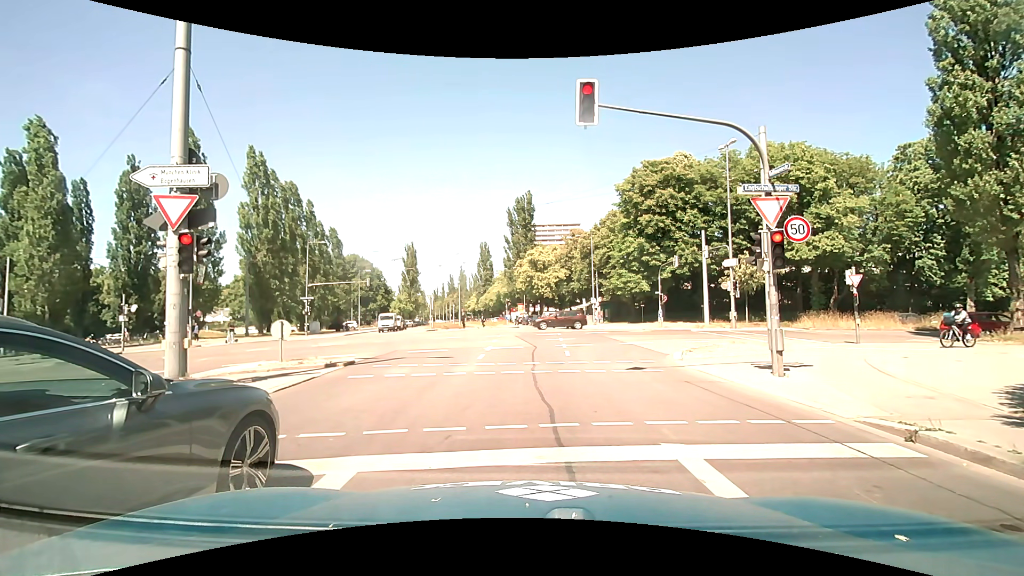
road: secondary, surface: asphalt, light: Day
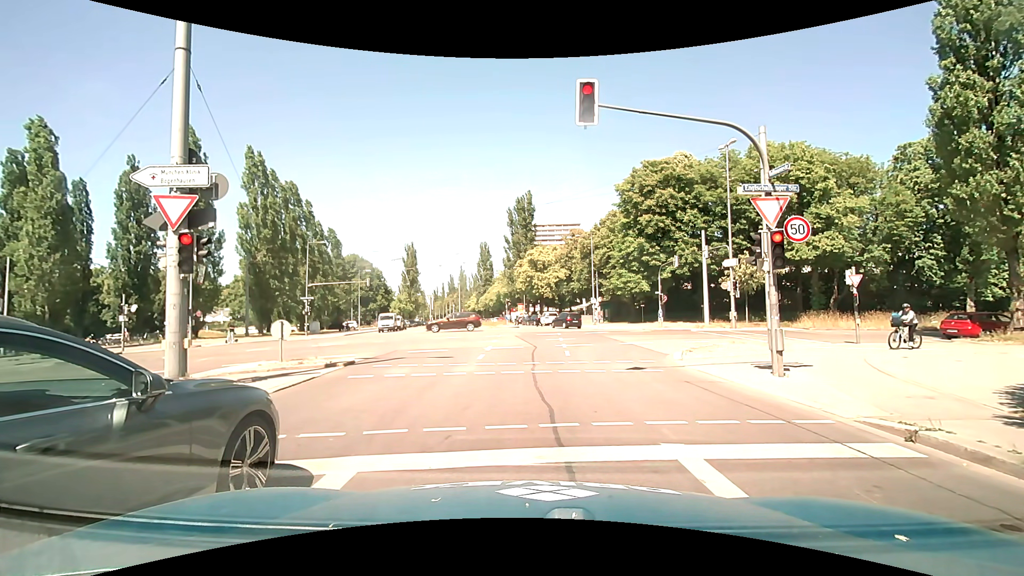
(0.0, 0.0) m; 0°
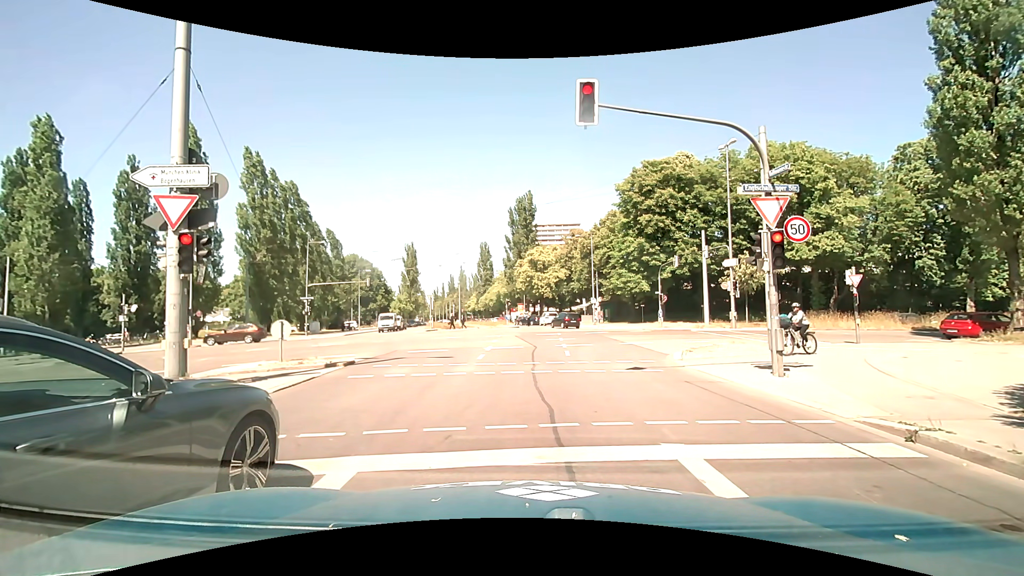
(0.0, 0.0) m; 0°
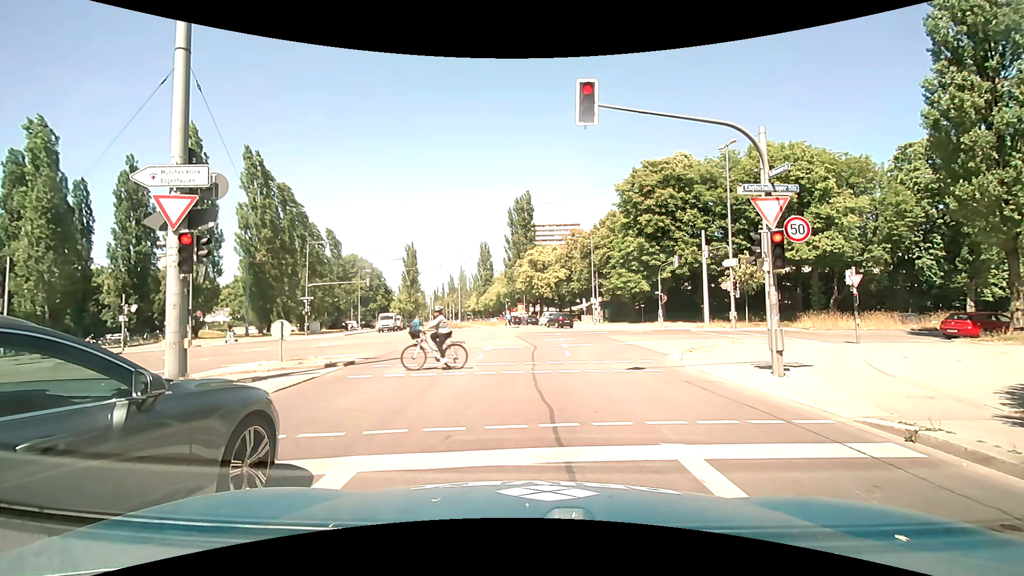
(0.0, 0.0) m; 0°
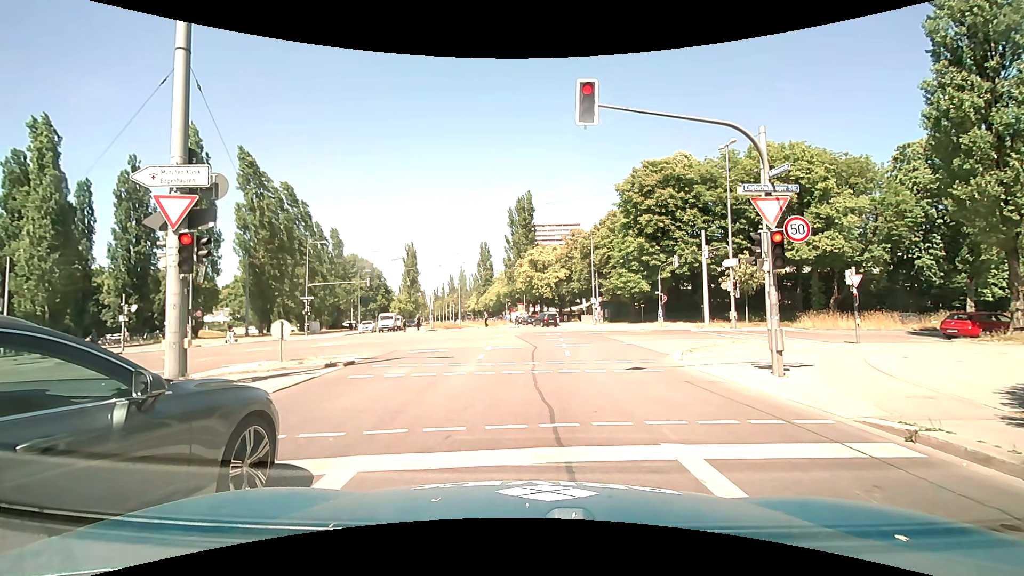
(0.0, 0.0) m; 0°
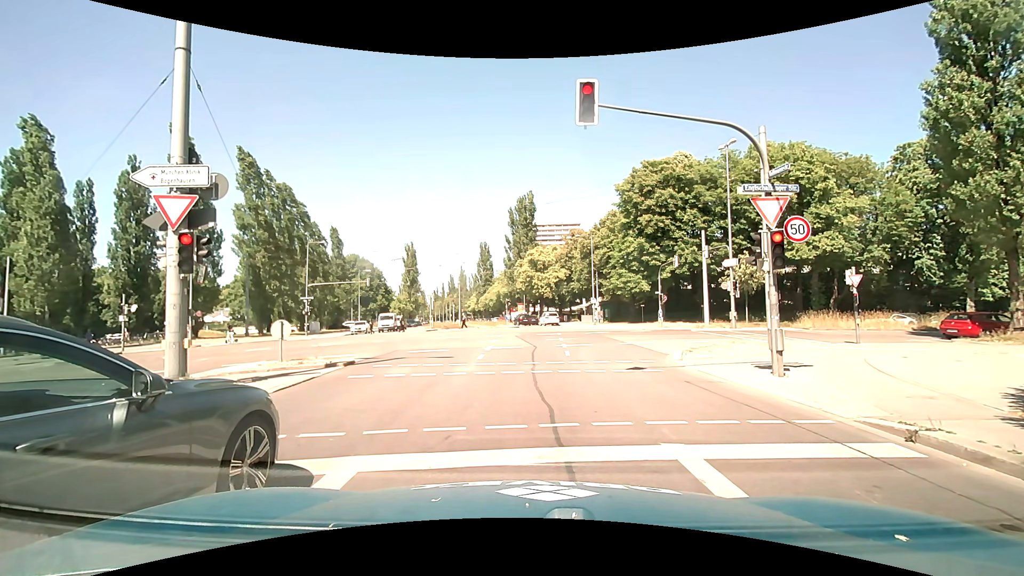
(0.0, 0.0) m; 0°
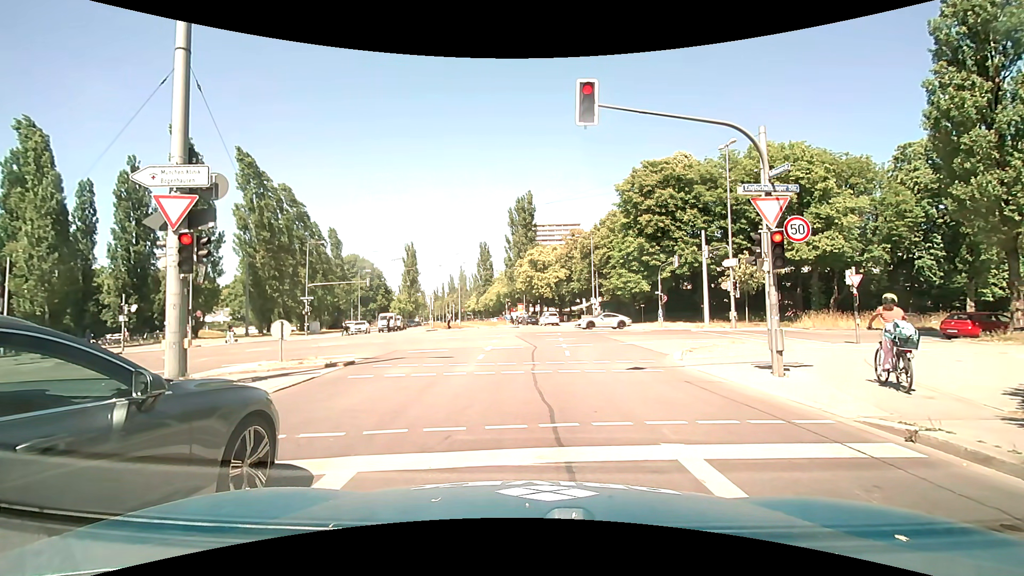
(0.0, 0.0) m; 0°
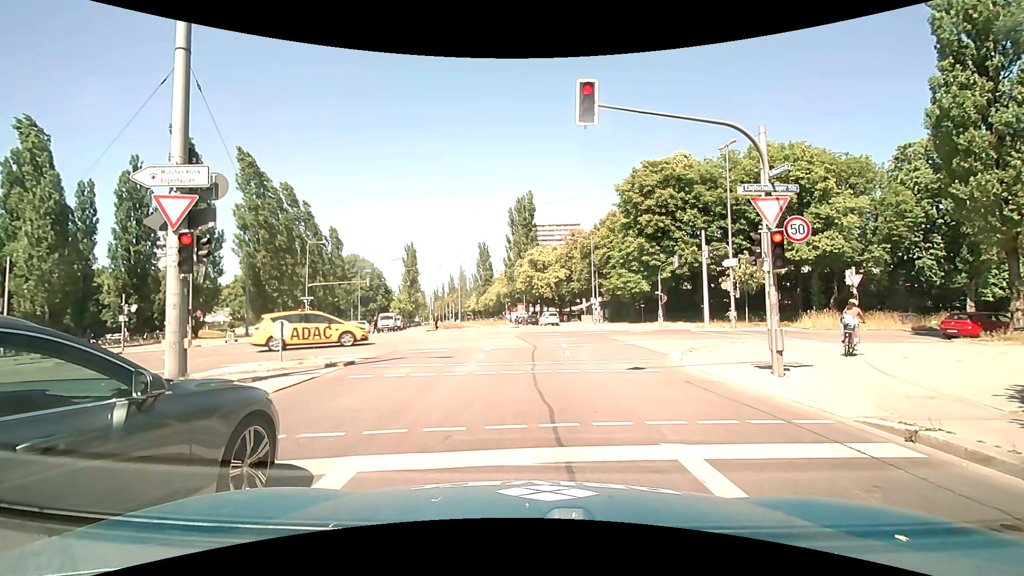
(0.0, 0.0) m; 0°
(0, +10) (0, +20) (0, +30) (0, +40) (+1, +50) (0, +60) (-2, +70) (-3, +80) (-5, +90) (-7, +99) m
